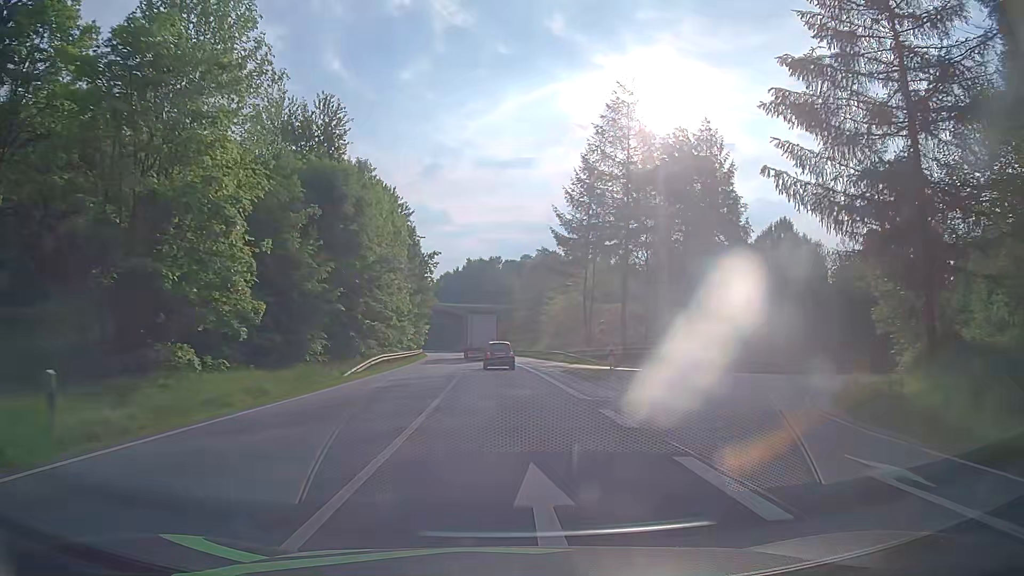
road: primary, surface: asphalt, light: Day
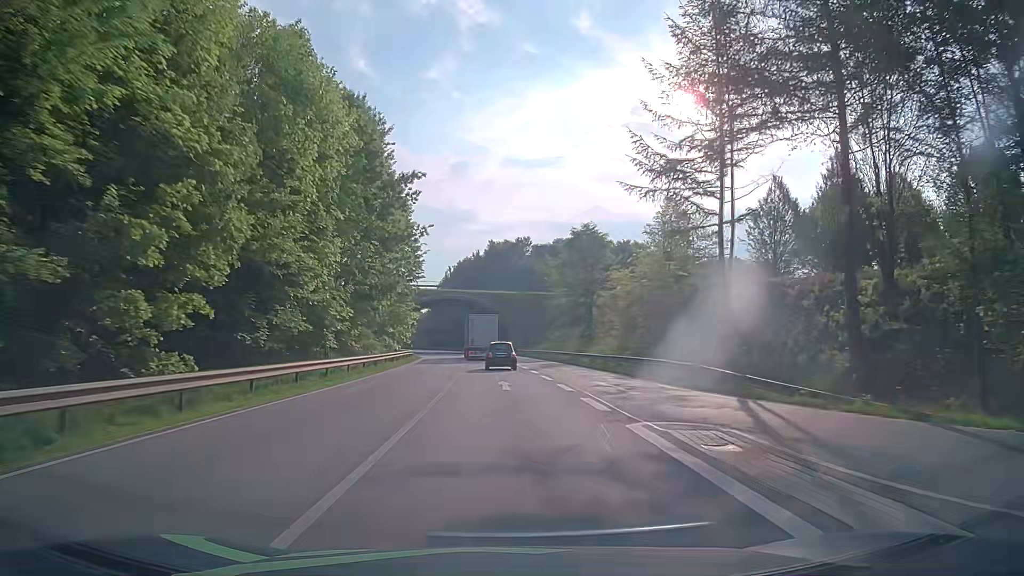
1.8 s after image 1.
(-0.4, +33.5) m; -2°
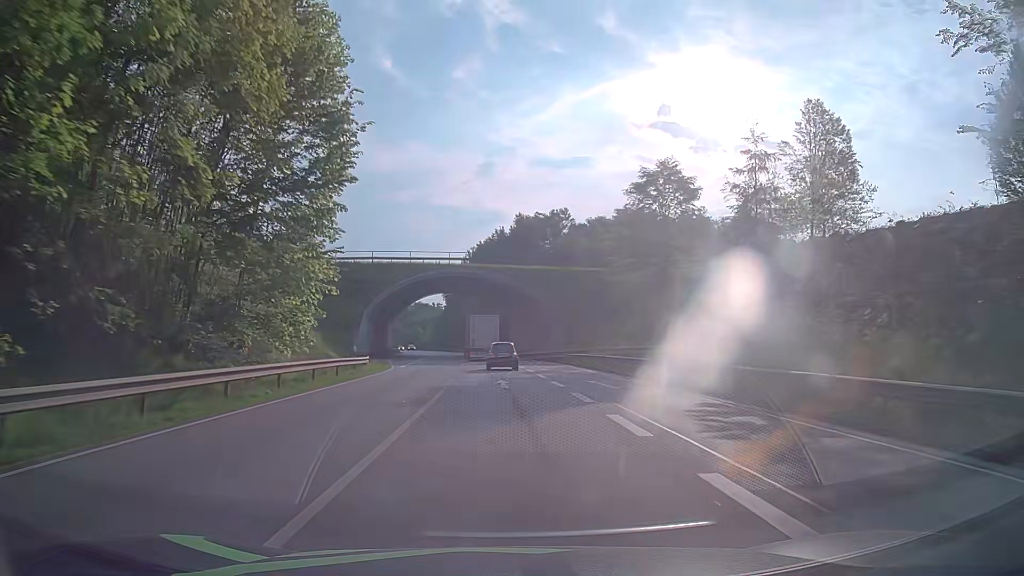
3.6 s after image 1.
(-0.6, +33.8) m; -2°
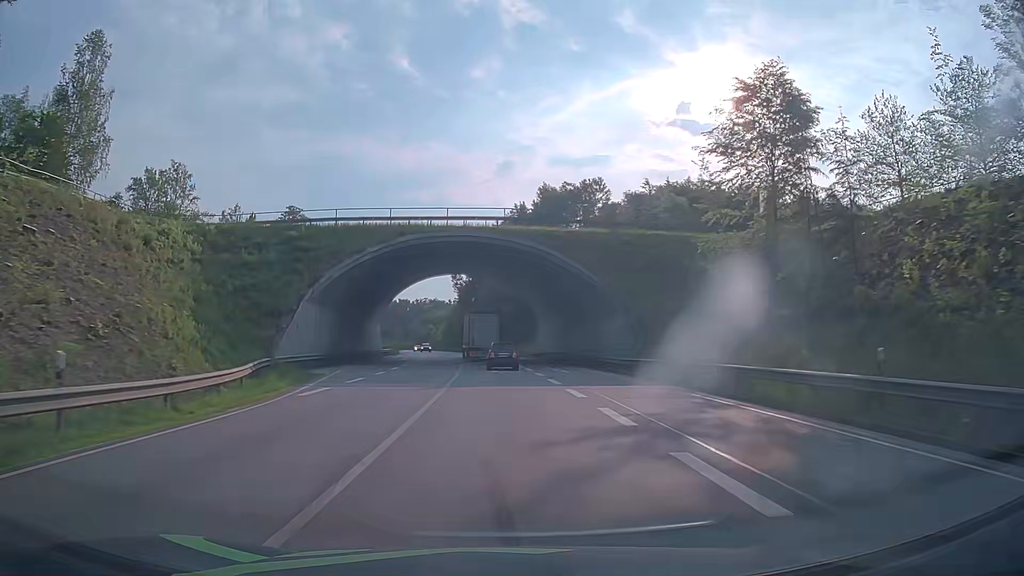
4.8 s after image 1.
(-0.3, +22.7) m; -1°
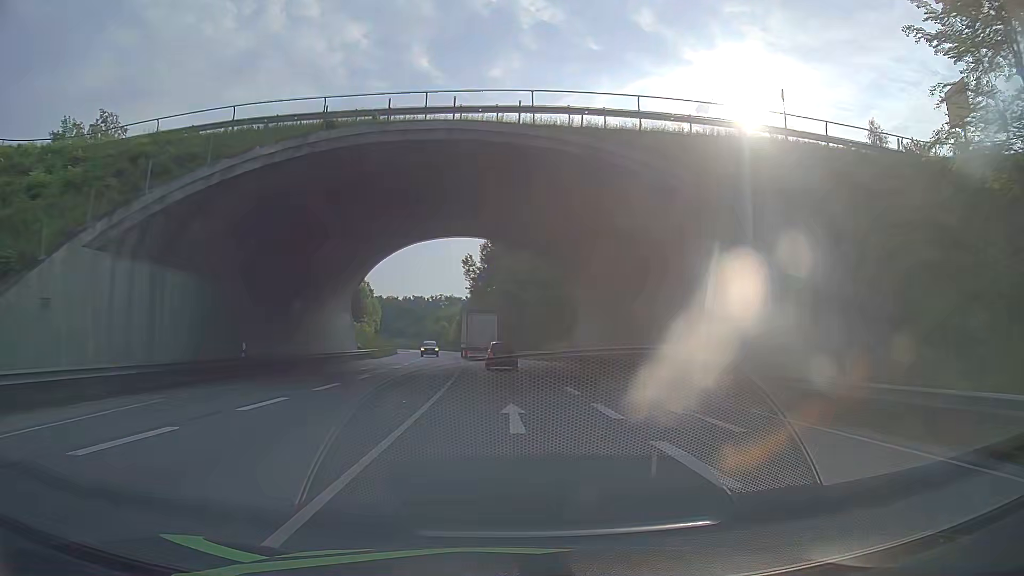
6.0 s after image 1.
(-0.4, +22.8) m; -2°
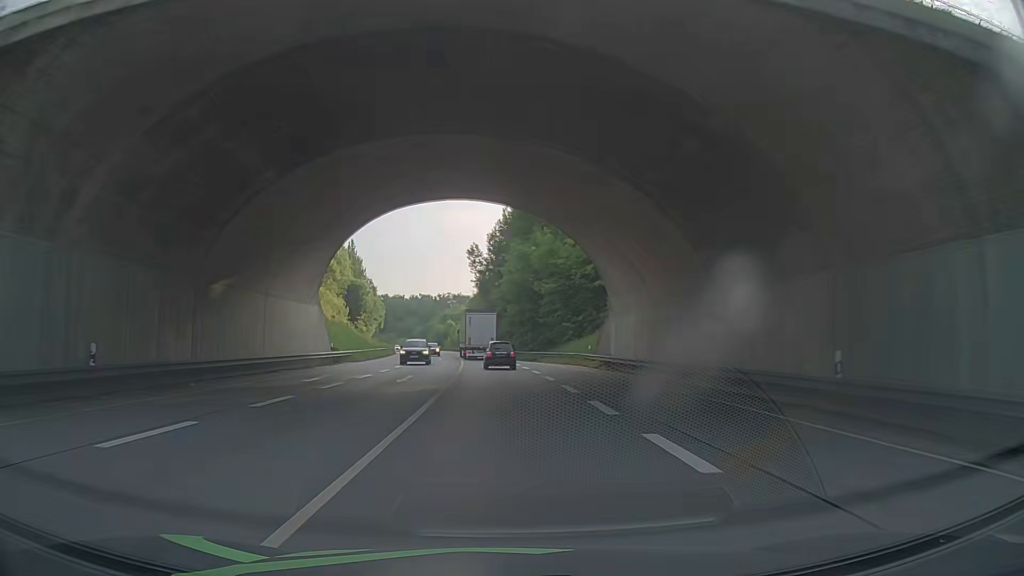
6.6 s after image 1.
(0.0, +11.4) m; -1°
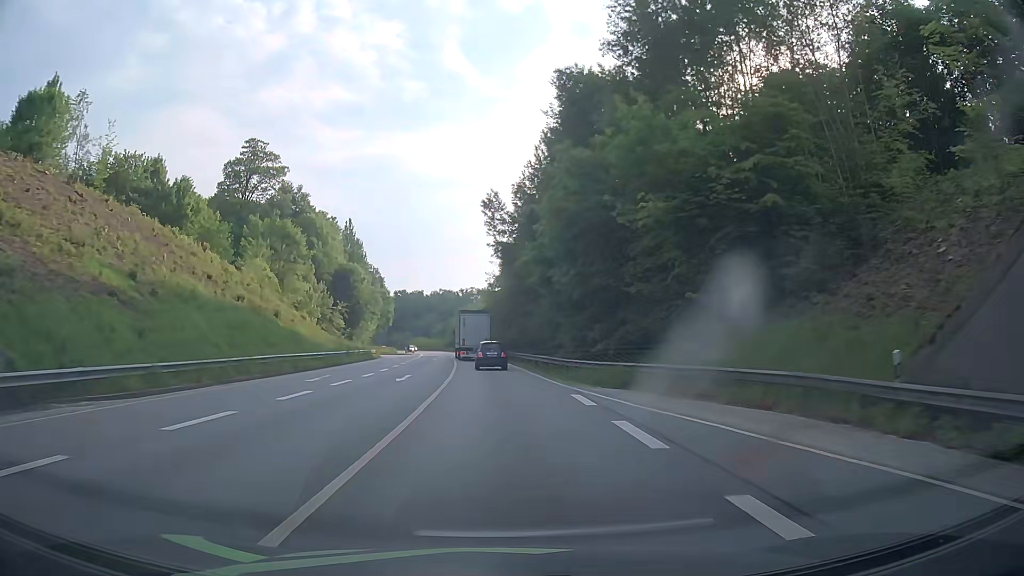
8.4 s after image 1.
(-0.9, +34.1) m; -2°
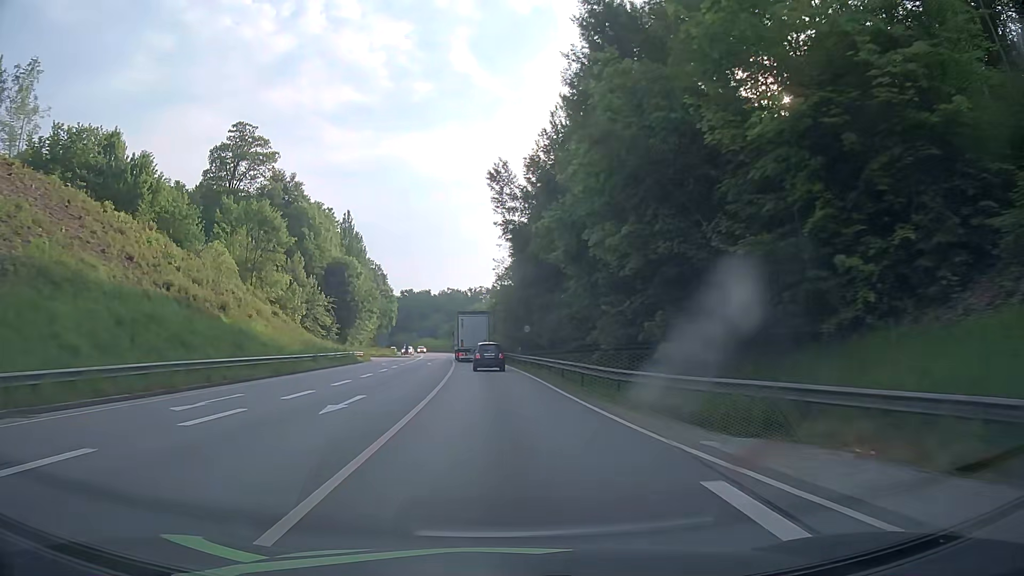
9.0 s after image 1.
(-0.1, +11.3) m; -1°
(0, +10) (0, +20) (-1, +30) (-1, +40) (-2, +50) (-2, +60) (-3, +70) (-4, +80) (-5, +90) (-6, +100) m
